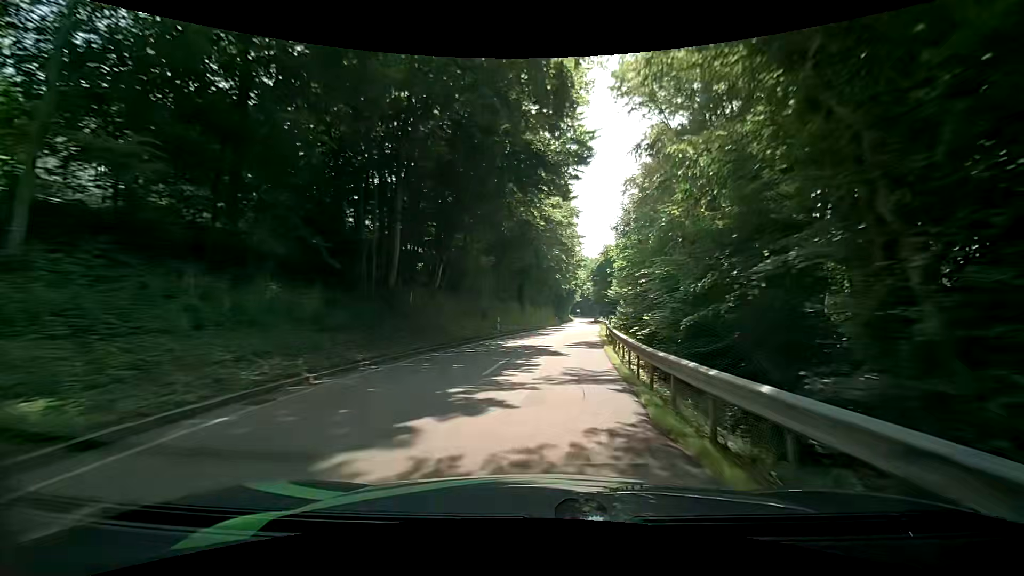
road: tertiary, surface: asphalt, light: Day
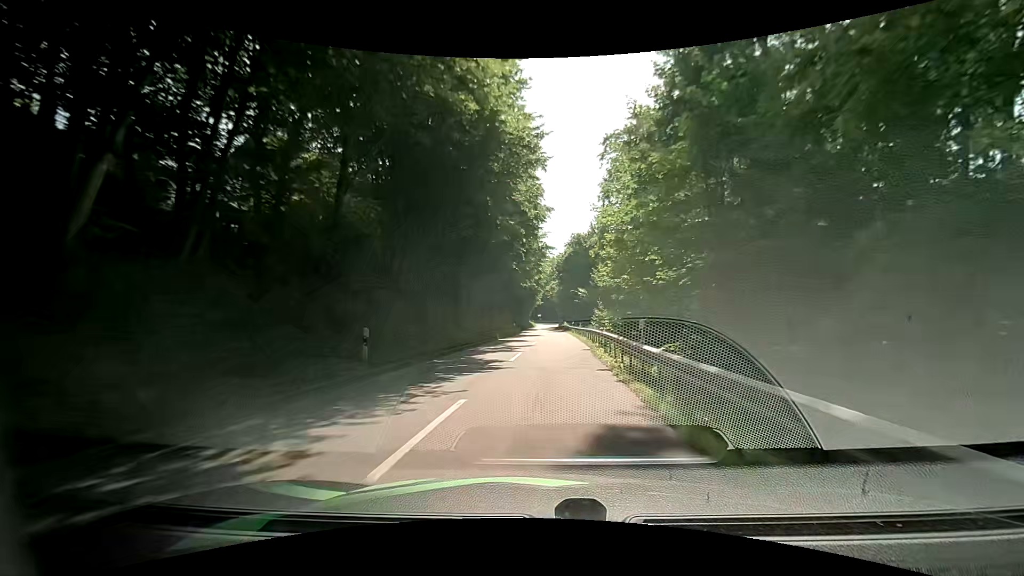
(+0.8, +19.0) m; +6°
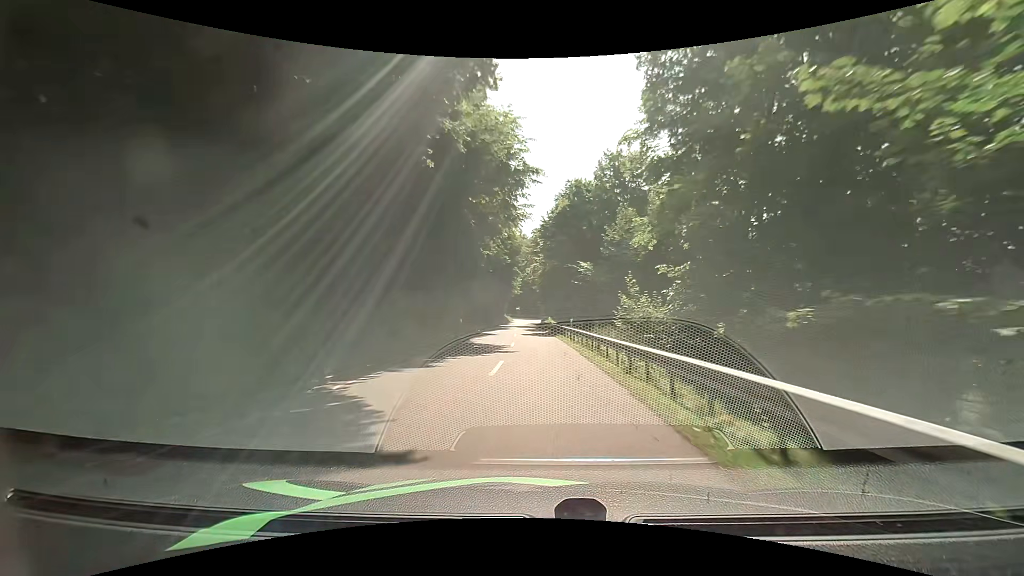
(+0.6, +28.8) m; +2°
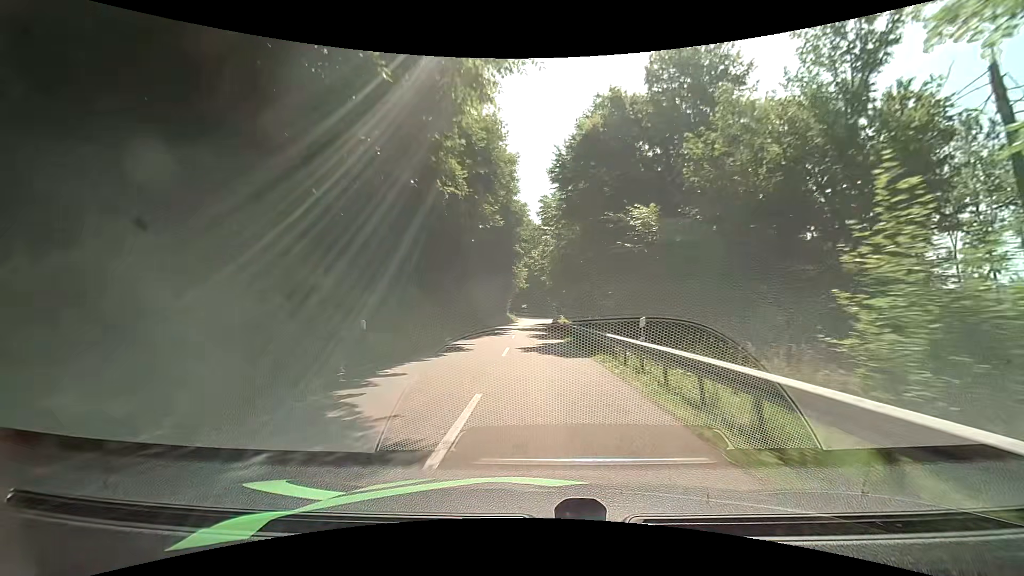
(-0.3, +19.4) m; -1°
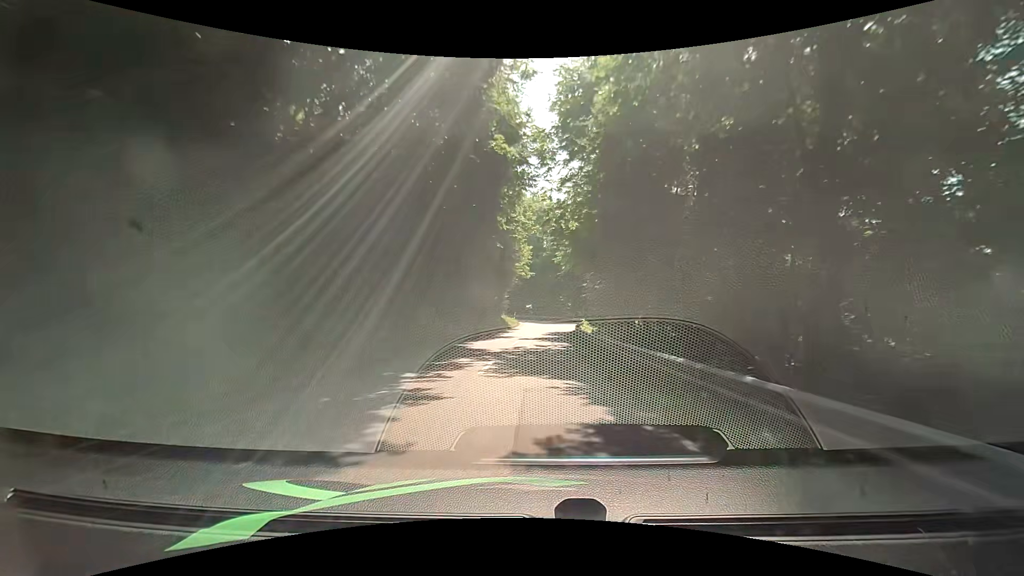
(-0.4, +29.2) m; -2°
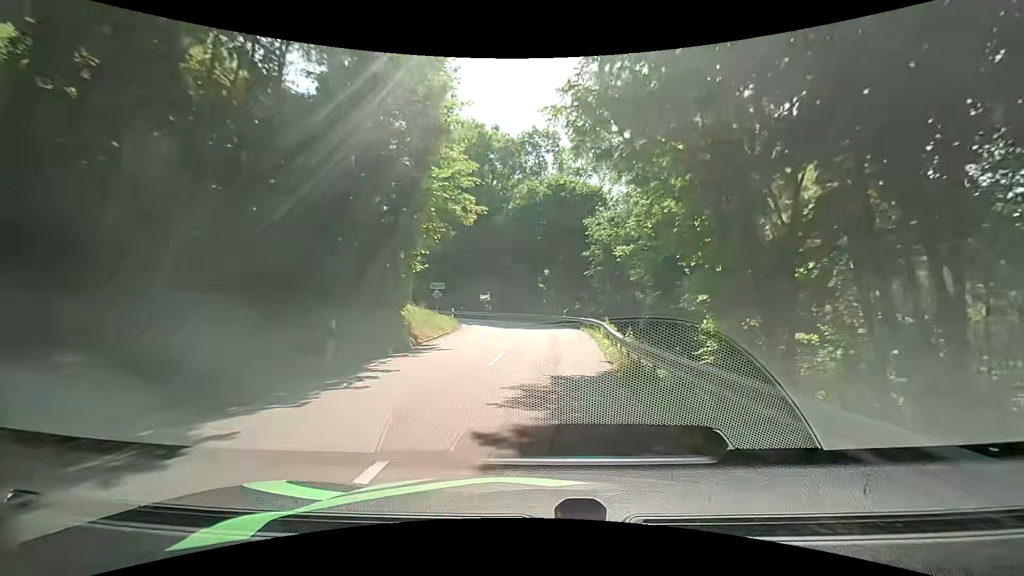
(+0.6, +34.8) m; +6°
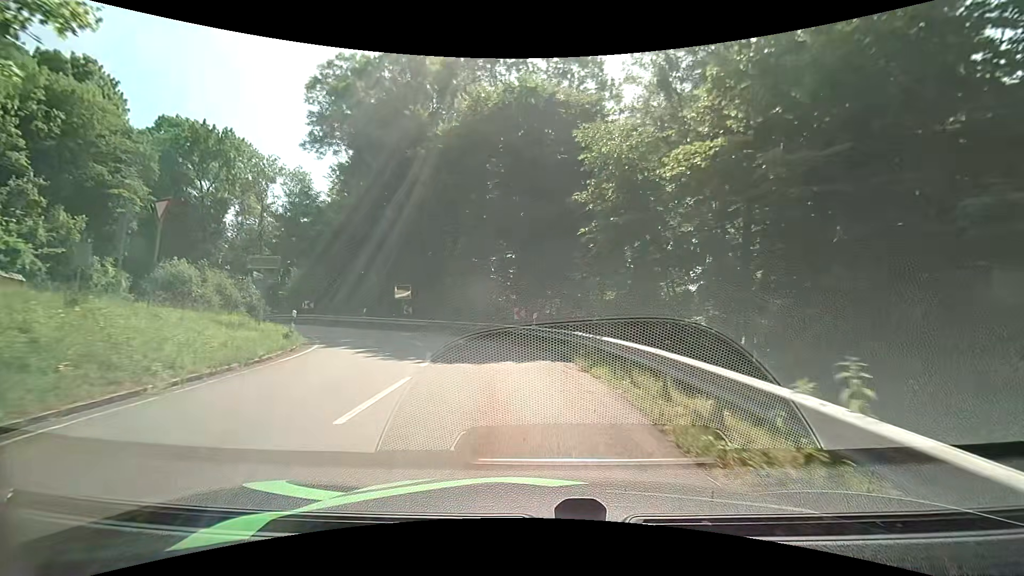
(+0.6, +20.1) m; +2°
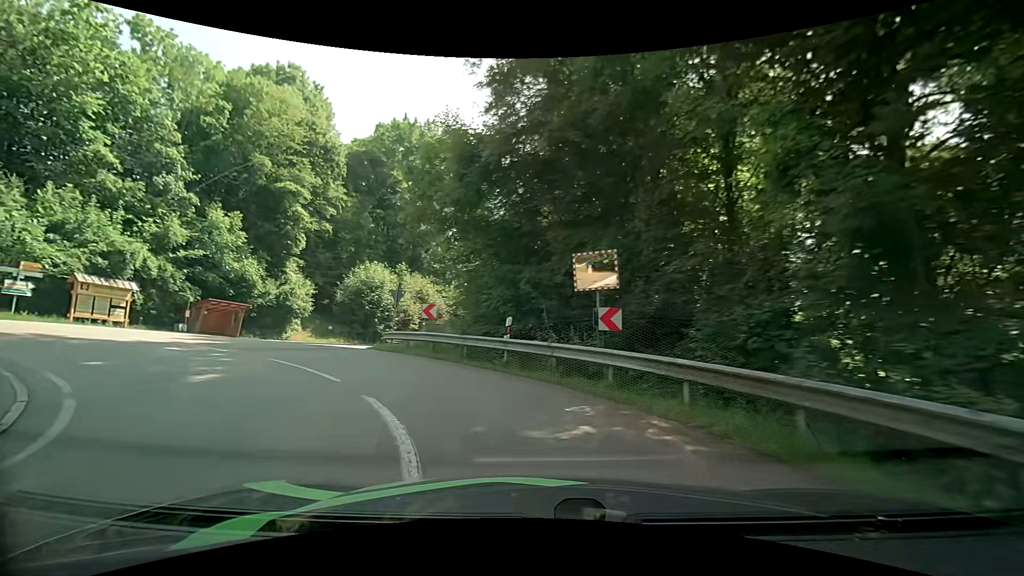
(-3.5, +20.1) m; -28°
(-2, +10) (-7, +18) (-11, +27) (-12, +37) (-10, +47) (-6, +56) (0, +64) (+8, +70) (+18, +72) (+28, +70) m
